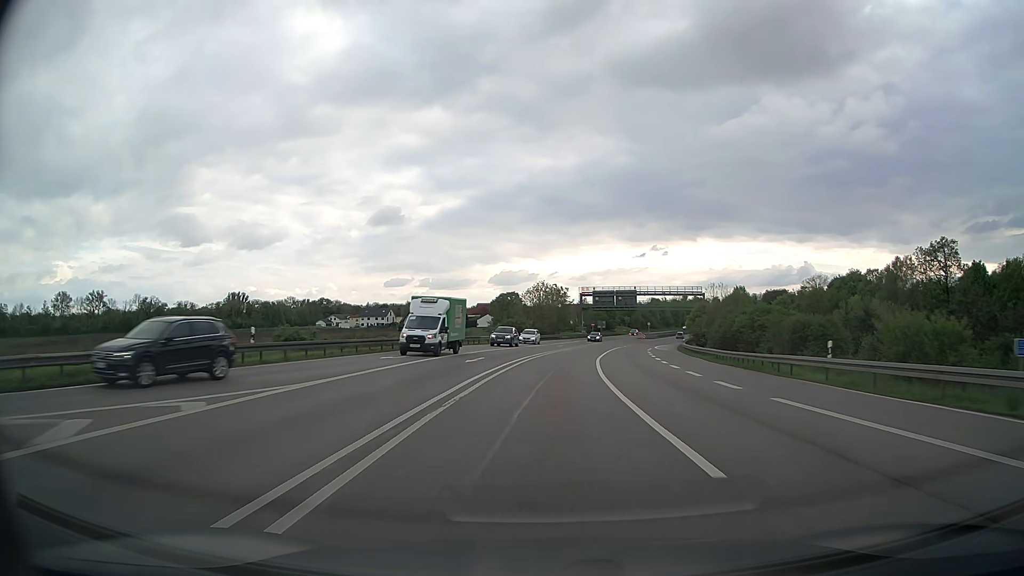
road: primary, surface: asphalt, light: Day
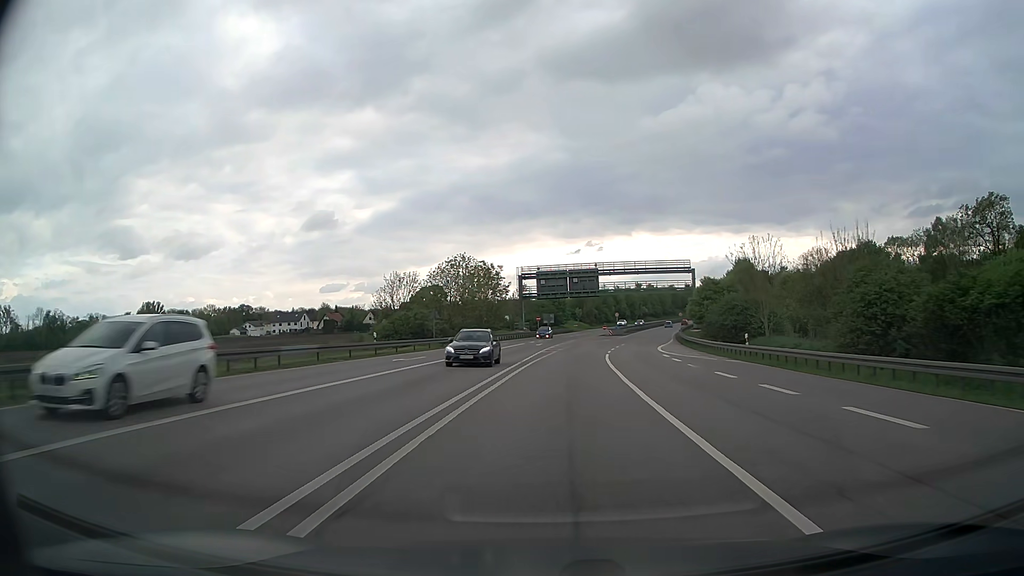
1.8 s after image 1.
(+1.3, +39.4) m; +5°
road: trunk
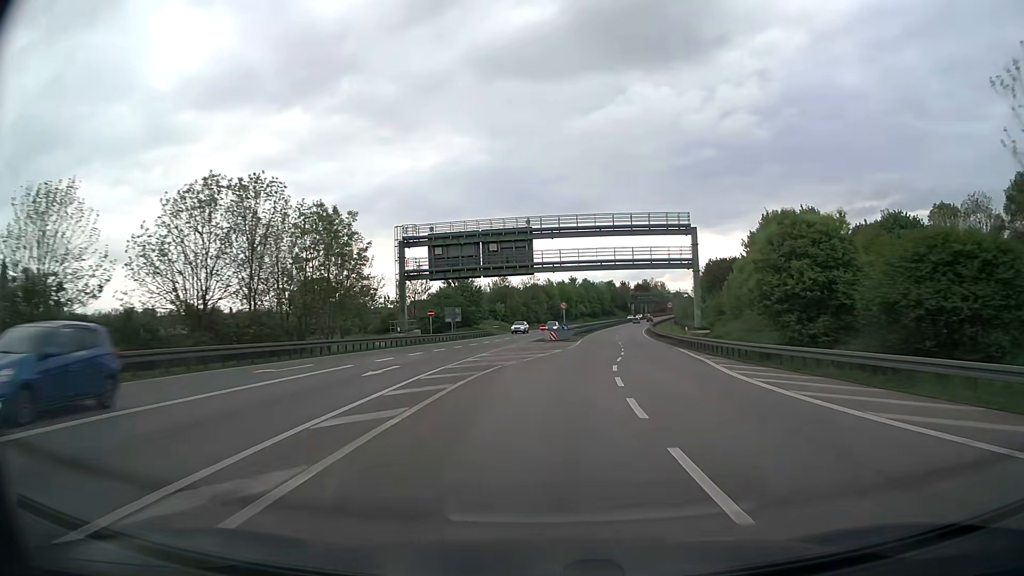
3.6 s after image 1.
(+2.3, +40.3) m; +7°
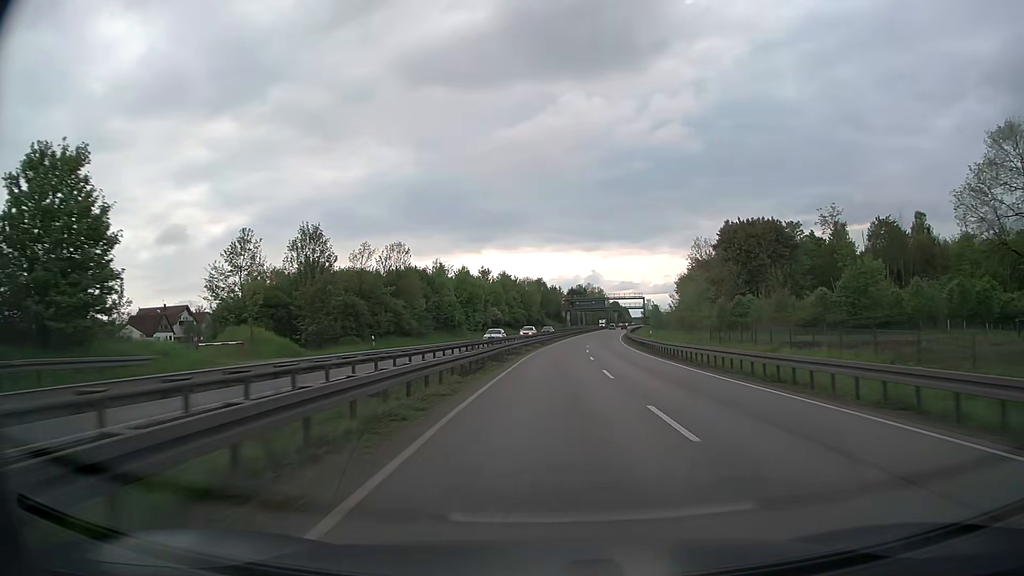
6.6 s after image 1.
(+5.5, +68.7) m; +7°
(0, +10) (0, +20) (0, +30) (+1, +40) (+1, +50) (+2, +60) (+3, +70) (+3, +80) (+4, +90) (+5, +100) m
